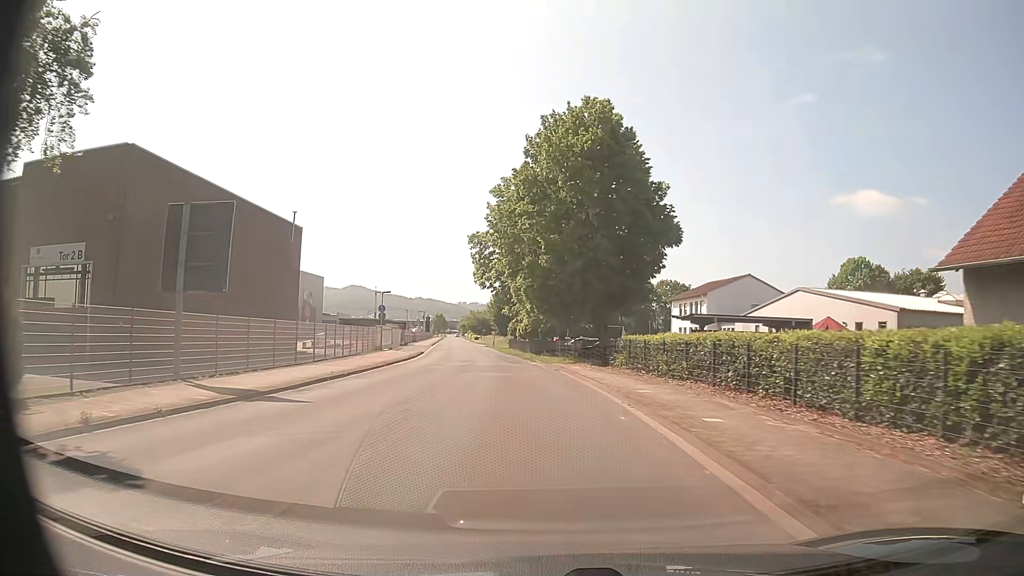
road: unclassified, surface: asphalt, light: Day
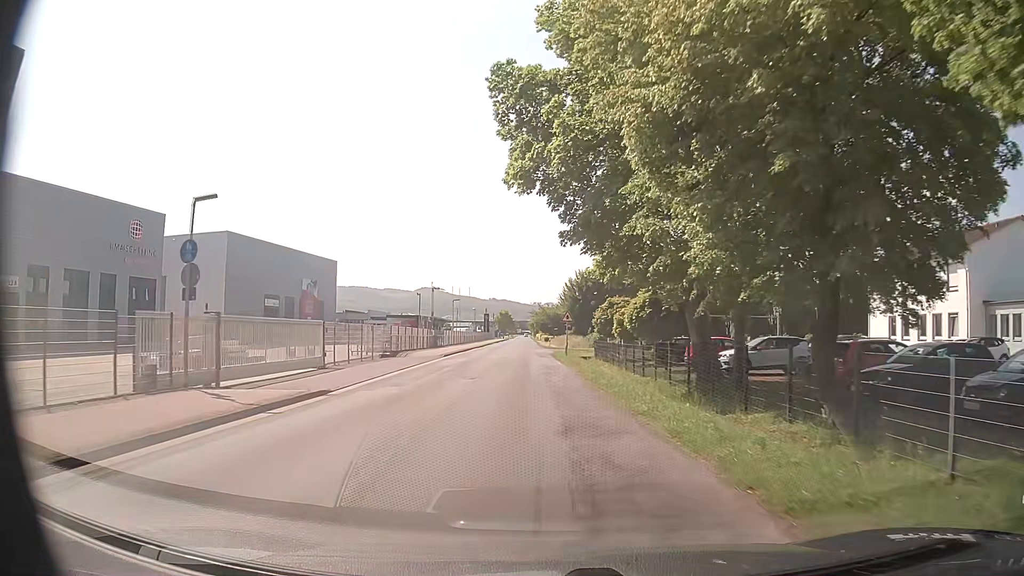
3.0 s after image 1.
(-2.7, +38.3) m; -7°
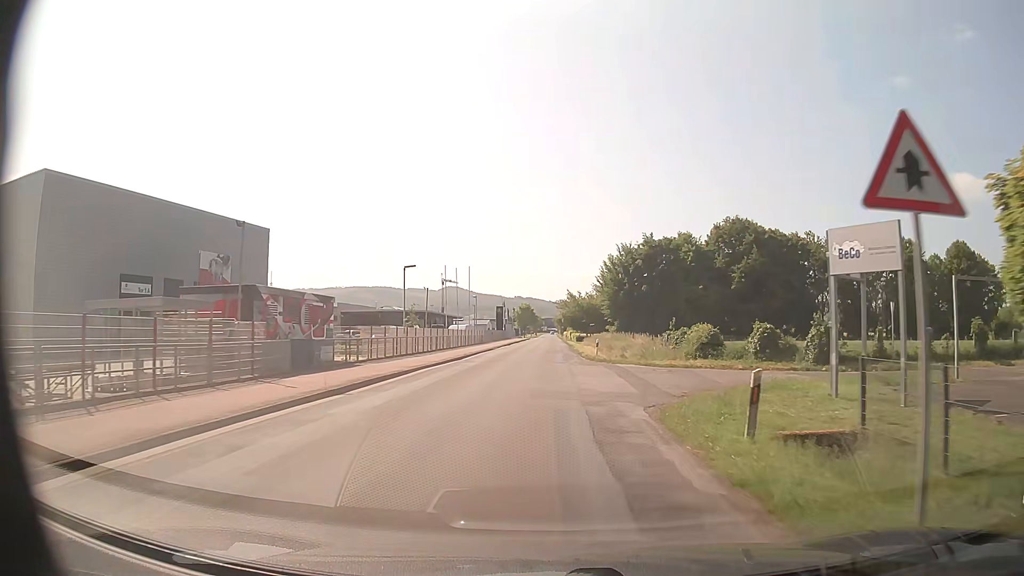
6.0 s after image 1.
(-0.8, +37.4) m; -2°
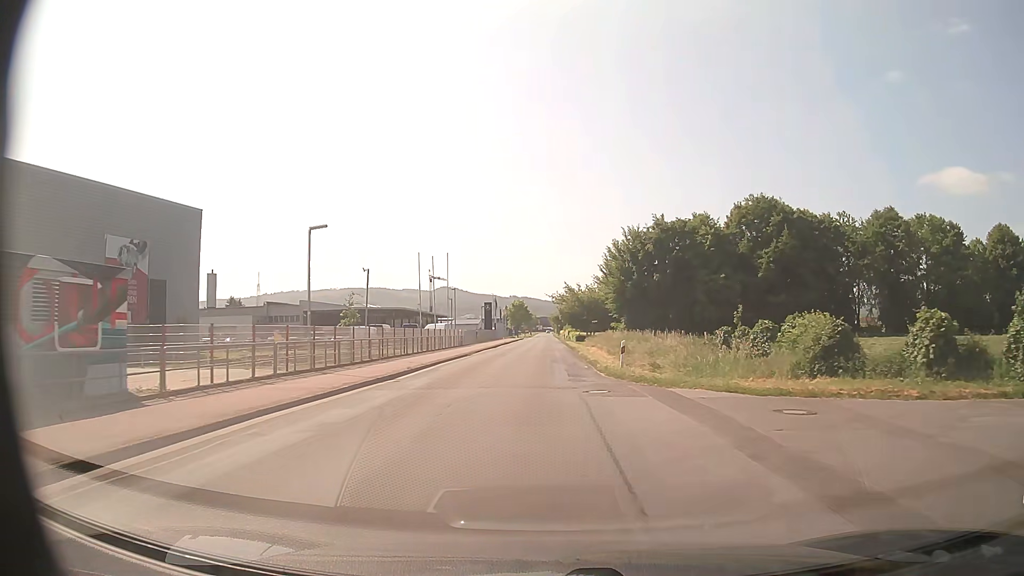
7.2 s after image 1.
(0.0, +14.8) m; 0°
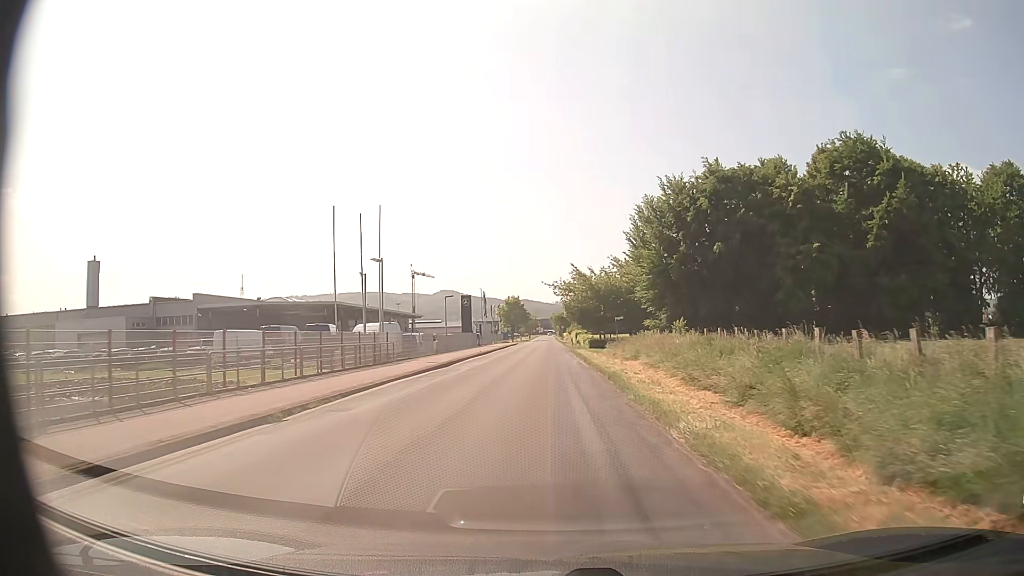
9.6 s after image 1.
(+0.3, +29.6) m; 0°
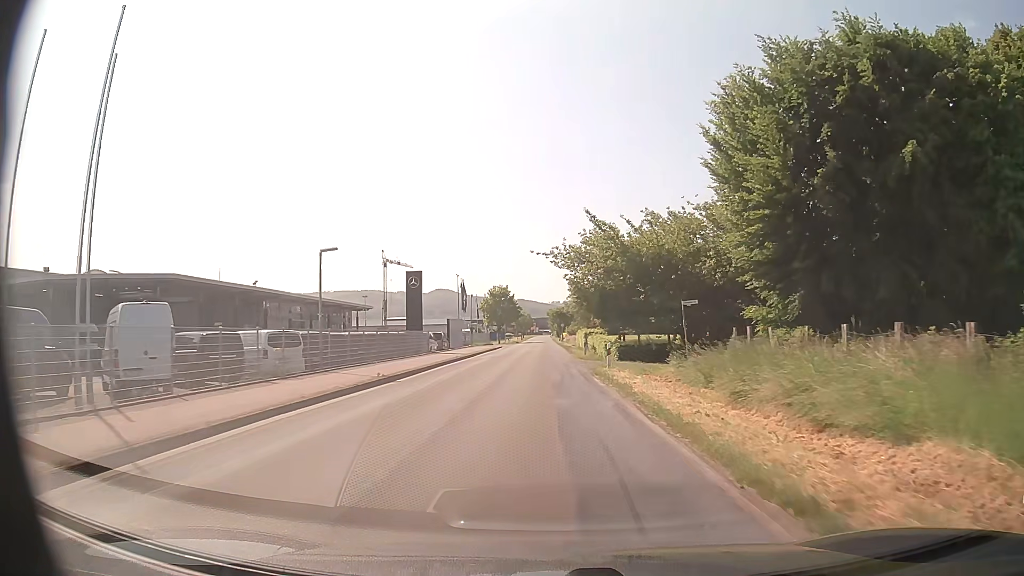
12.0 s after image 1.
(0.0, +29.7) m; 0°
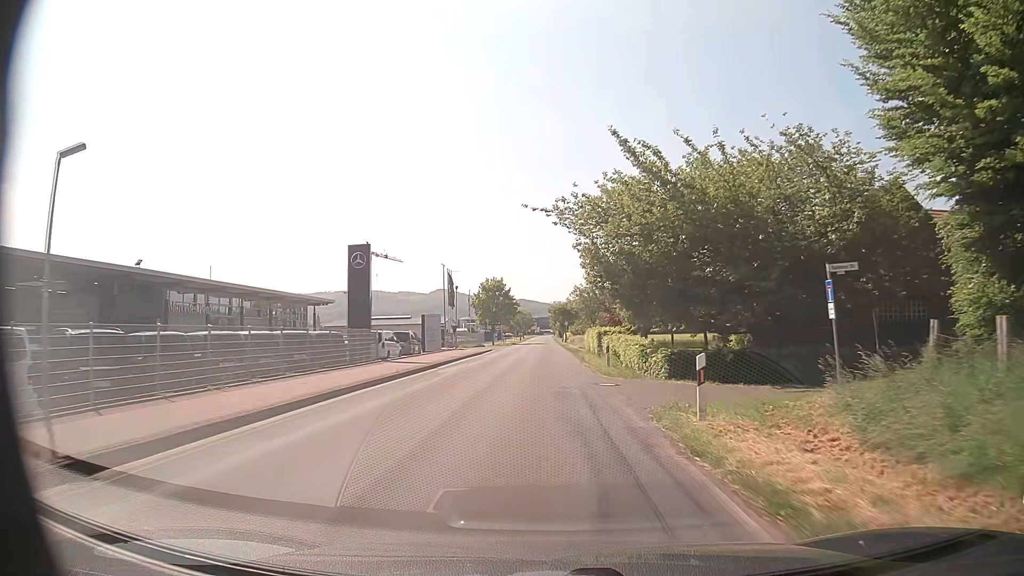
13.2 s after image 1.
(+0.1, +15.1) m; 0°
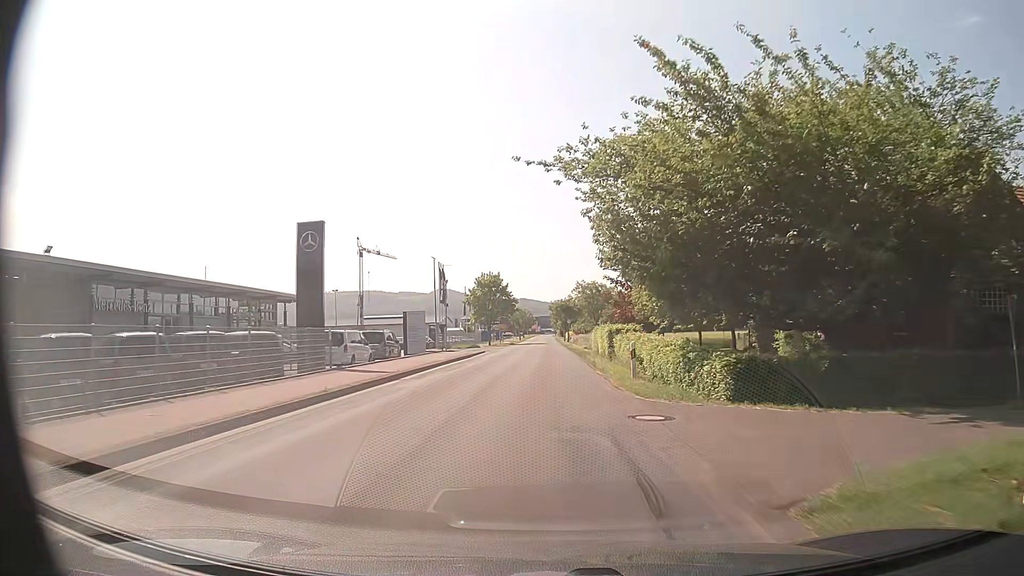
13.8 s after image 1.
(0.0, +7.6) m; 0°
